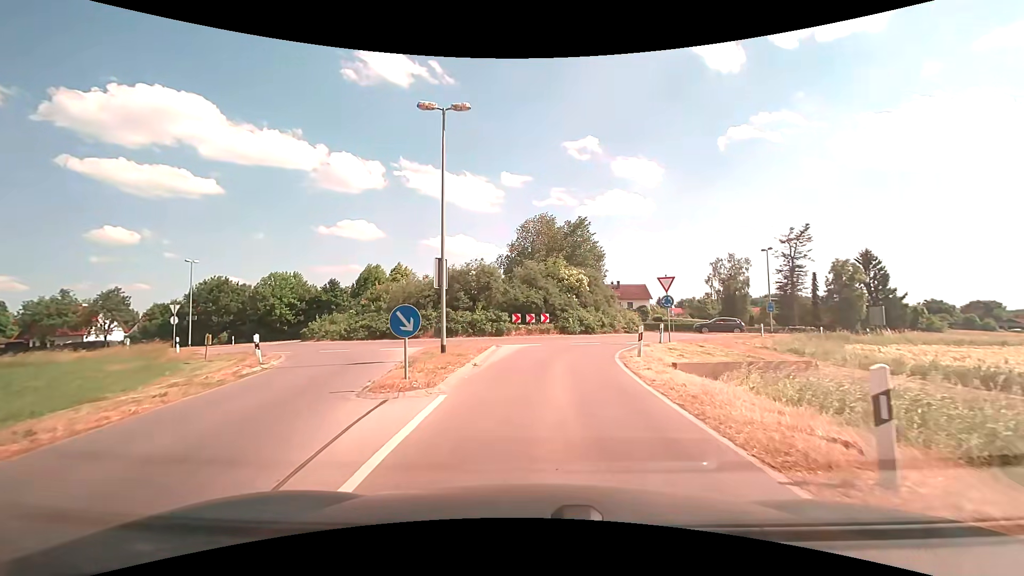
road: tertiary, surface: asphalt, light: Day
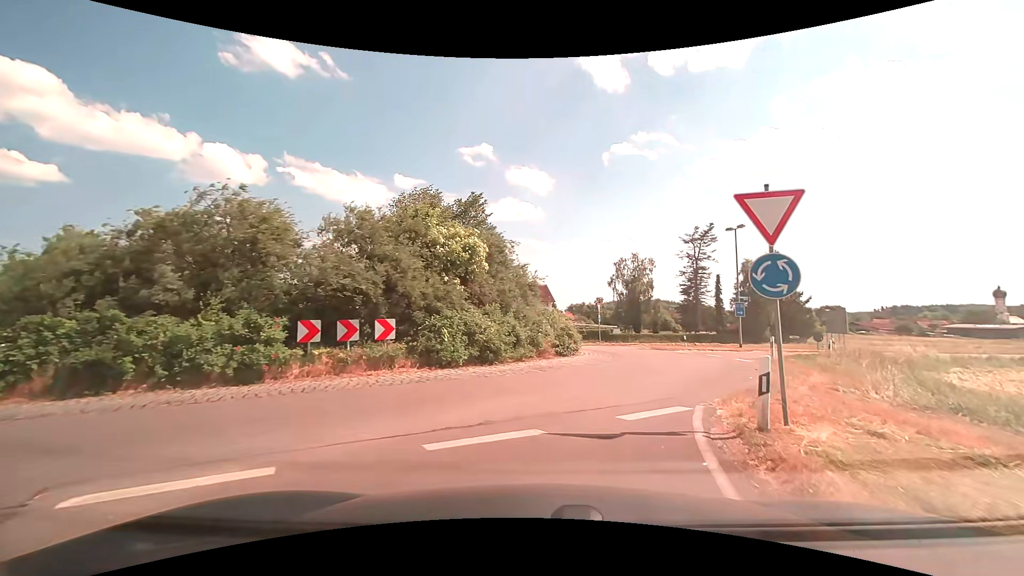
(+1.2, +17.3) m; +12°
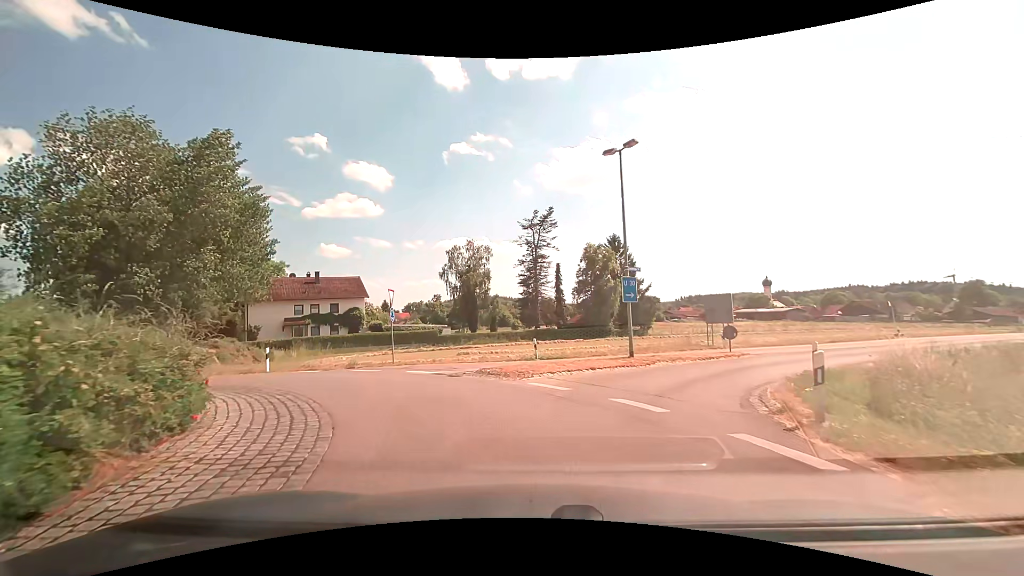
(+3.6, +16.2) m; +18°
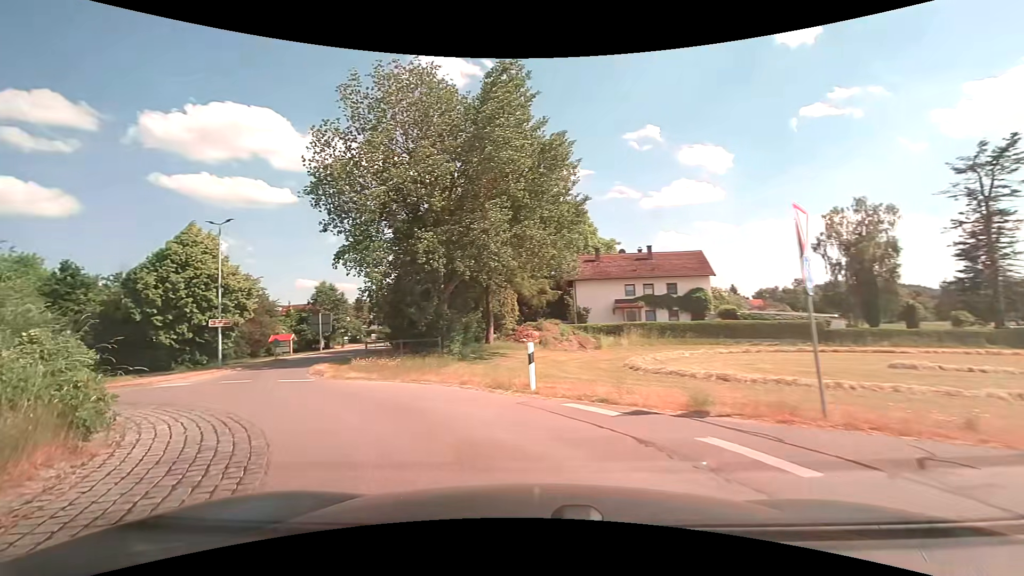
(-3.5, +12.7) m; -38°
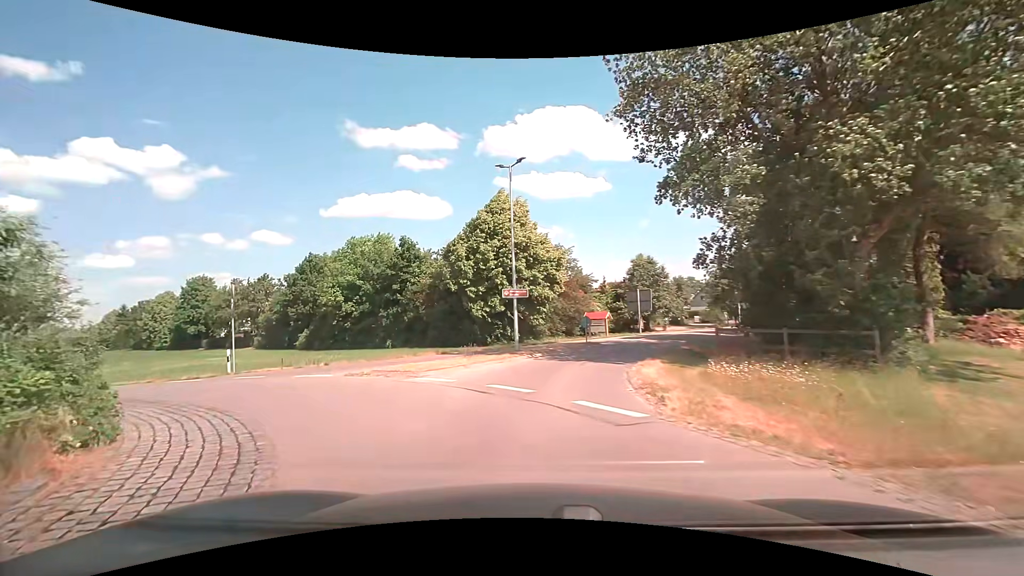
(-3.4, +9.9) m; -35°
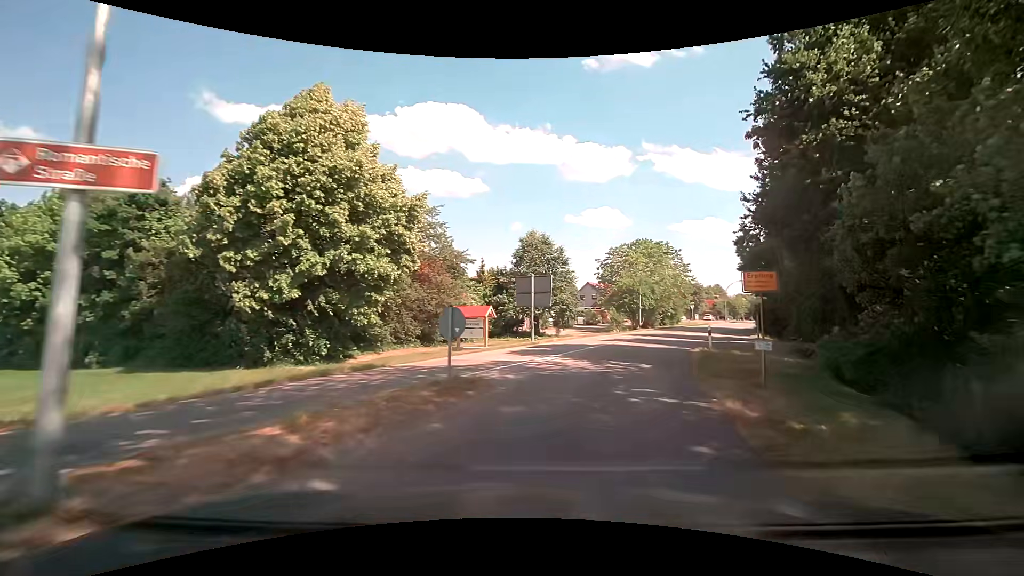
(+1.4, +16.3) m; +16°
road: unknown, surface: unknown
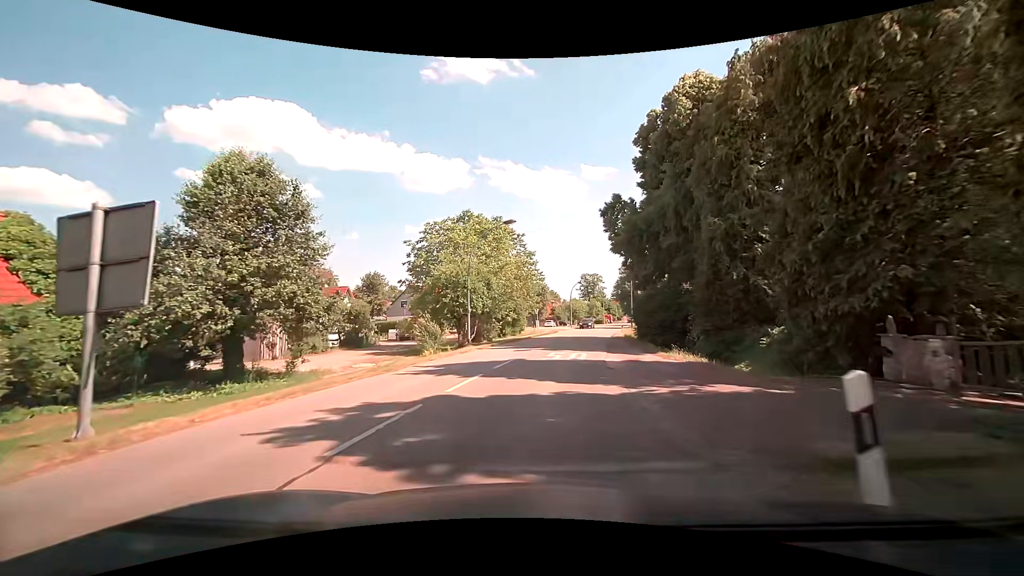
(+4.1, +20.6) m; +18°
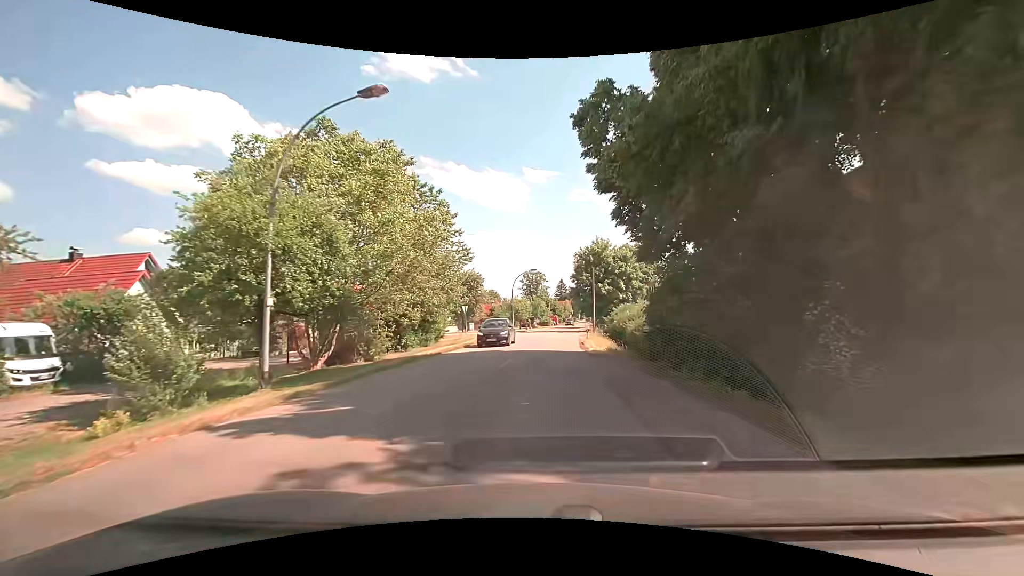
(+1.0, +17.8) m; +7°
